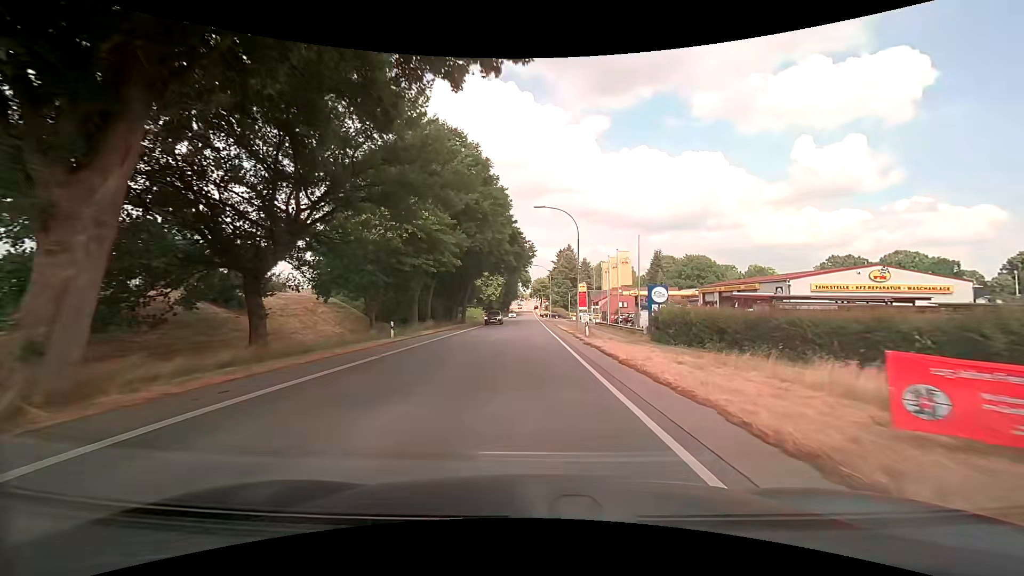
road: secondary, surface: asphalt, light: Day
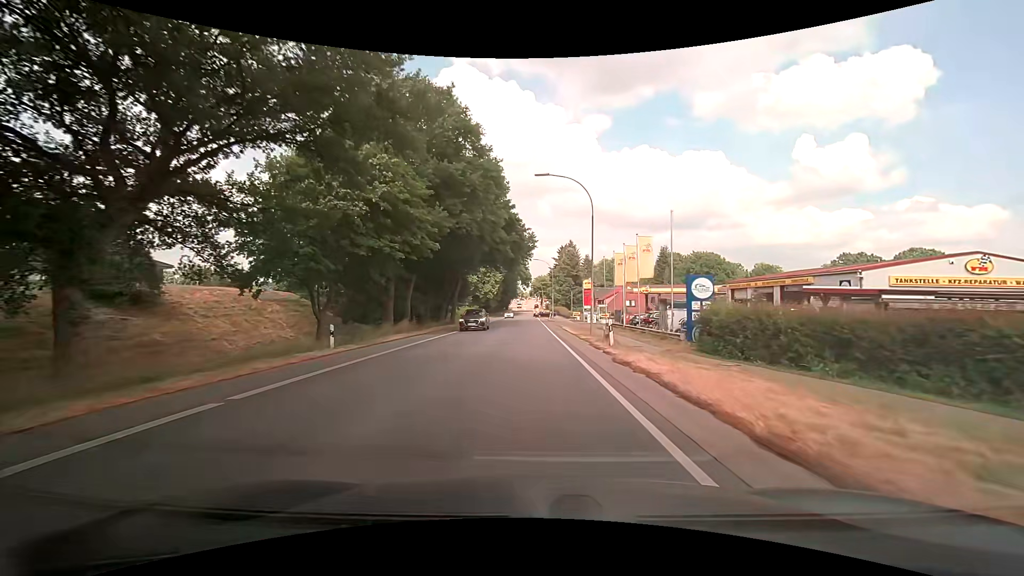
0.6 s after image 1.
(0.0, +8.2) m; 0°
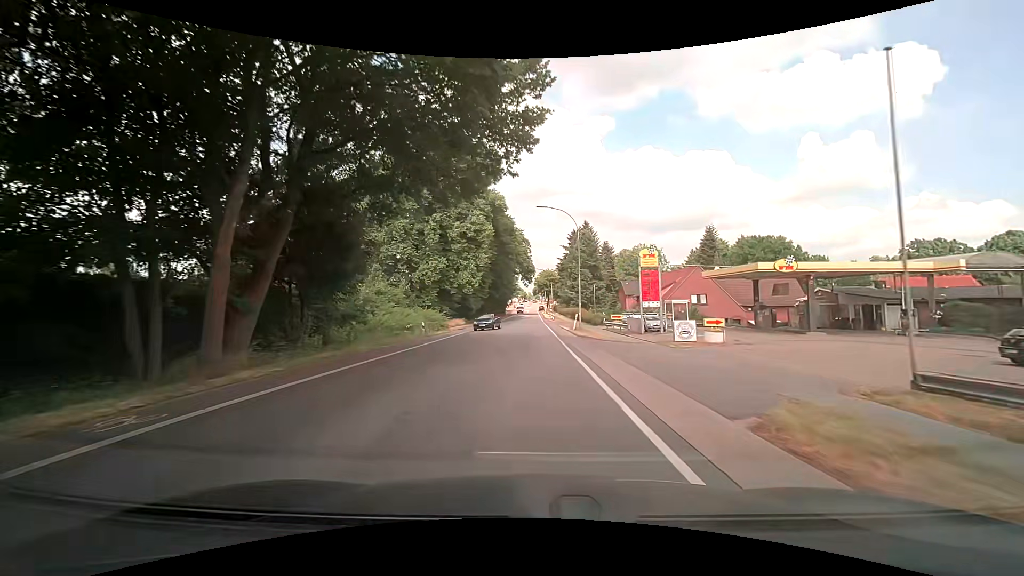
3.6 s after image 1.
(-0.1, +39.8) m; -1°
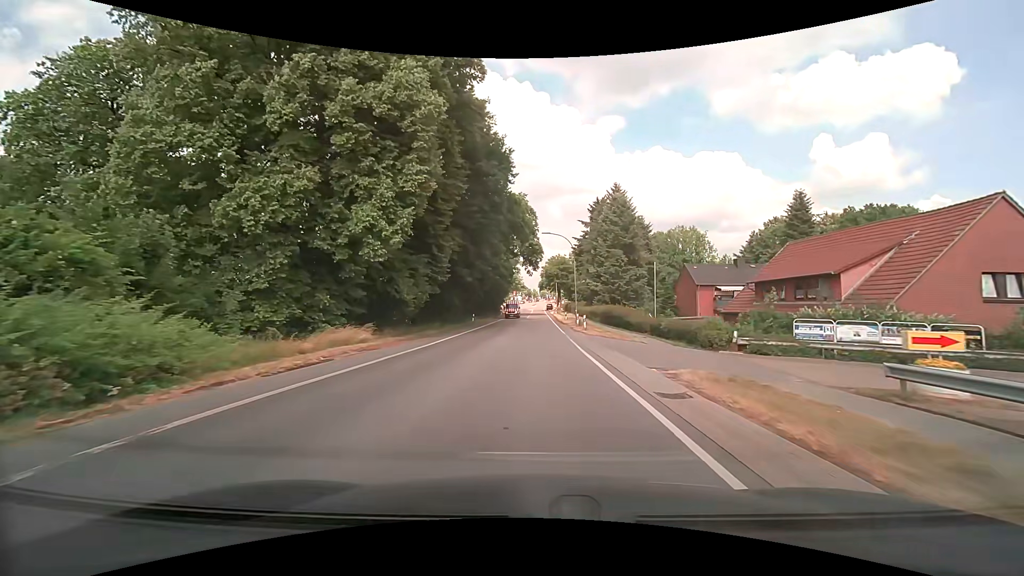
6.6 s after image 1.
(-0.1, +39.0) m; 0°
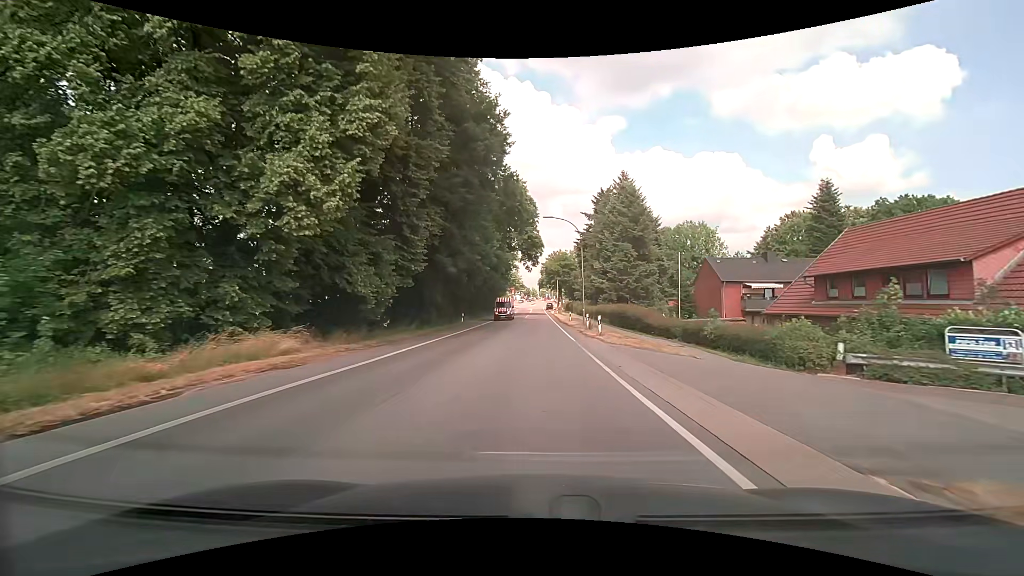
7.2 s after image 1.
(0.0, +7.9) m; 0°
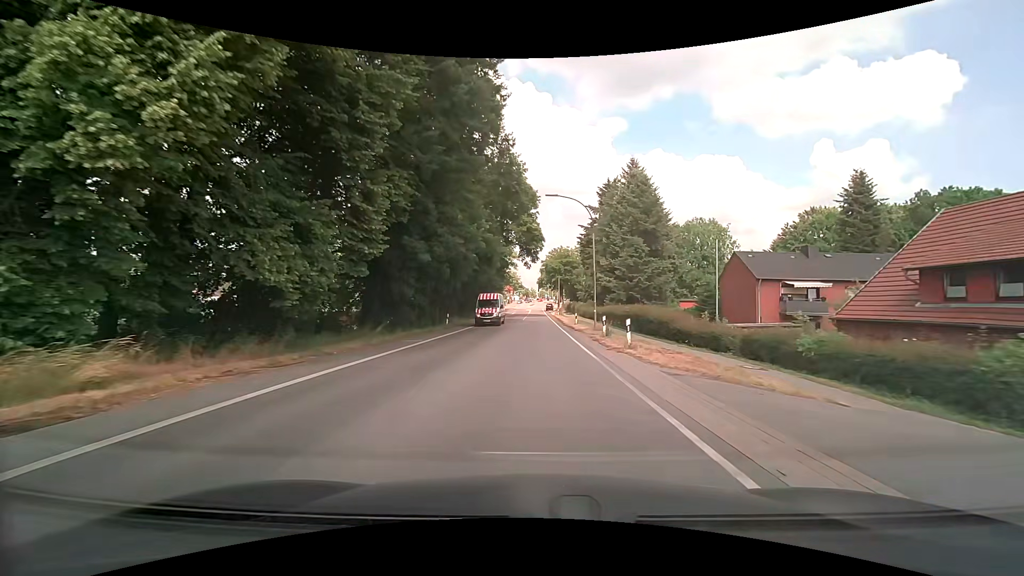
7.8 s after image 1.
(+0.1, +7.9) m; +1°
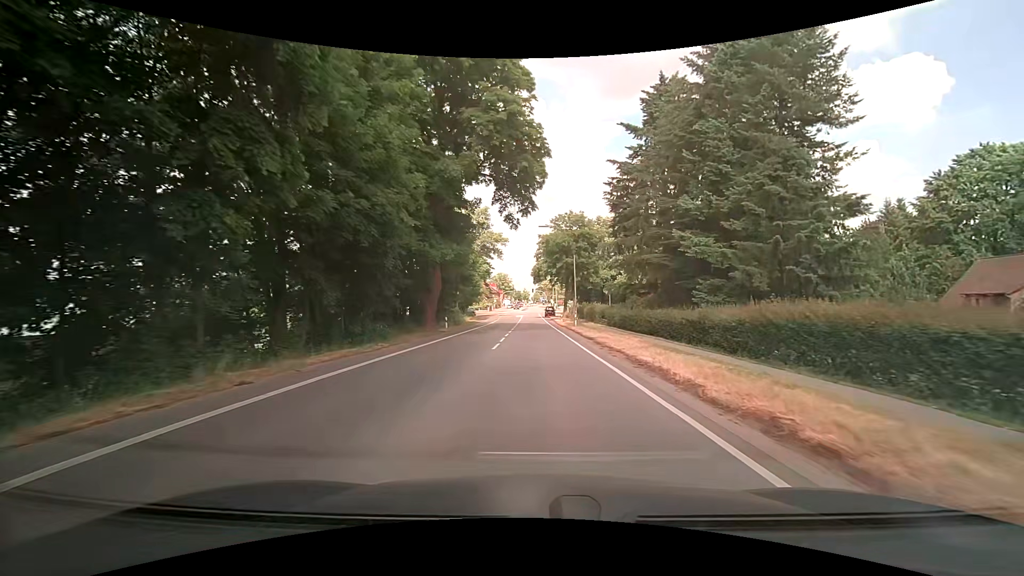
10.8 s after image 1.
(+0.2, +39.8) m; +1°
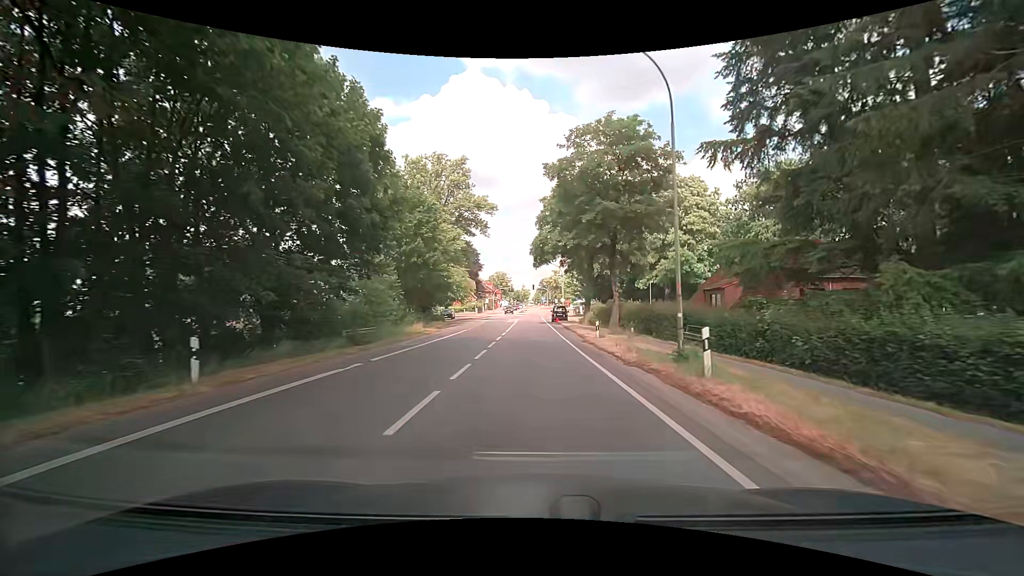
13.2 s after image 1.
(0.0, +30.6) m; 0°
(0, +10) (0, +20) (0, +30) (-1, +40) (-1, +50) (-1, +60) (-1, +70) (-1, +80) (0, +90) (0, +100) m
